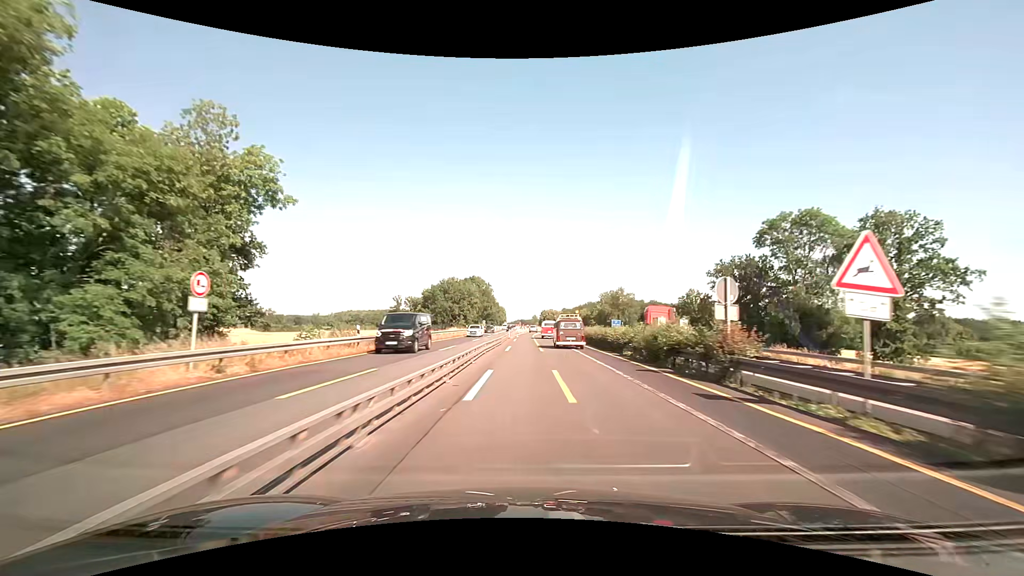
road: motorway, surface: asphalt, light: Day
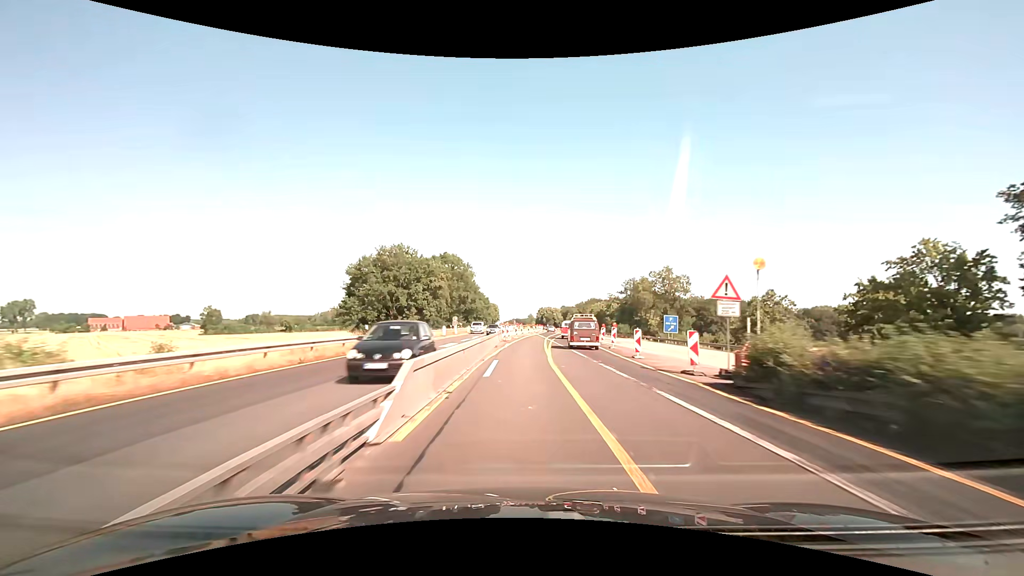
(+0.2, +49.5) m; +1°
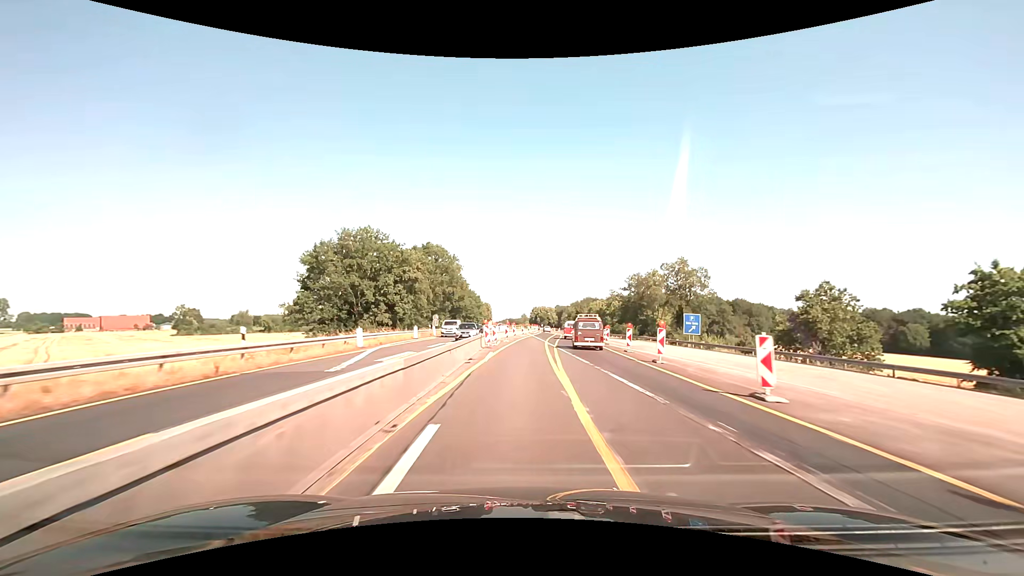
(+0.1, +12.5) m; +1°
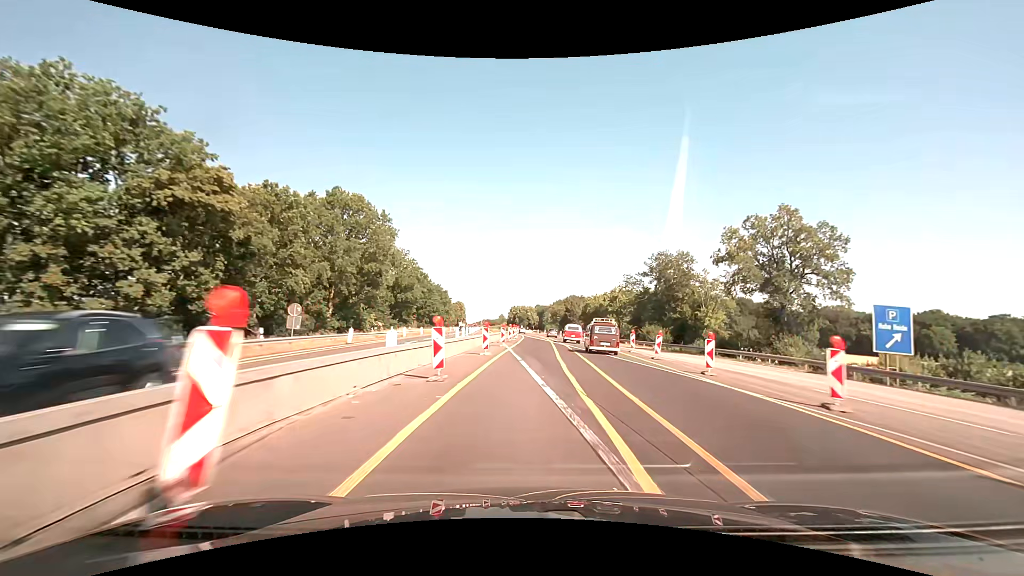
(+0.6, +38.0) m; +2°
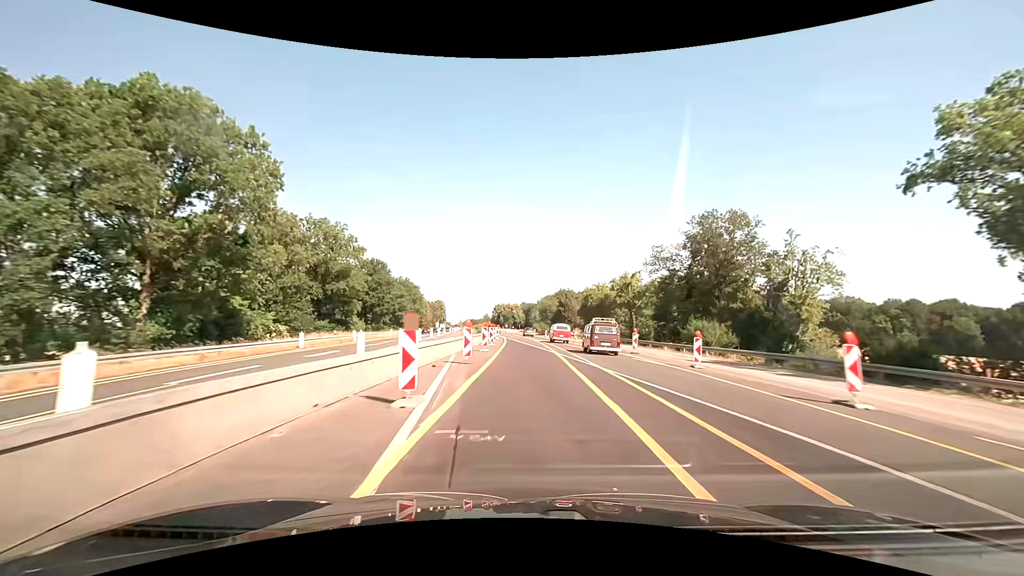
(+0.5, +26.0) m; +2°
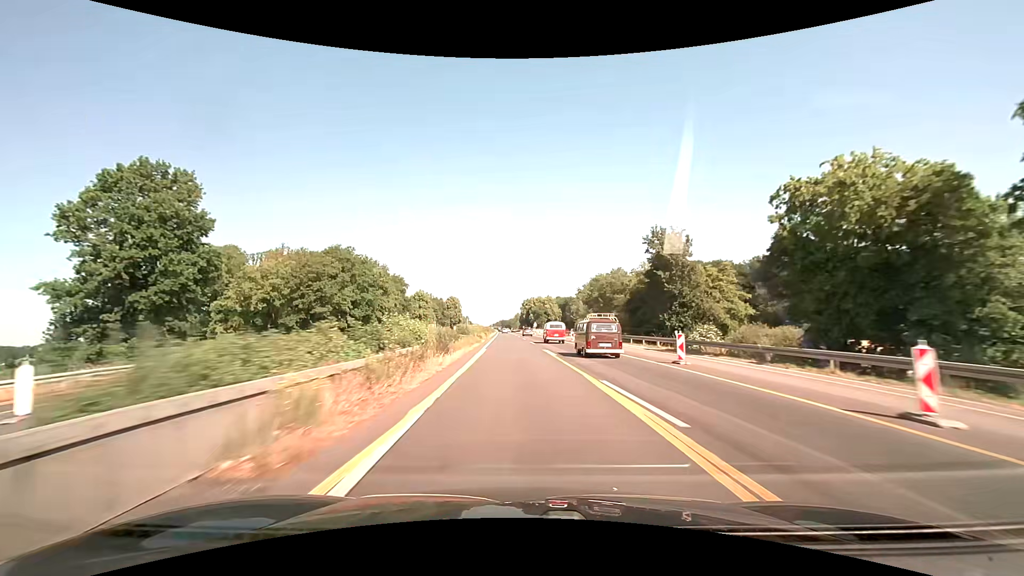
(-0.9, +67.6) m; -4°
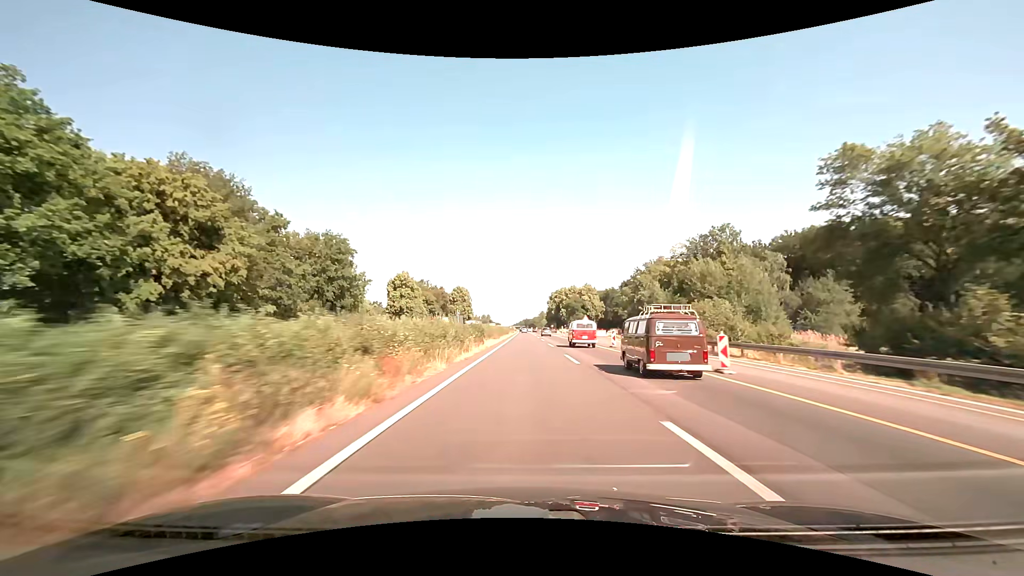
(-1.9, +60.3) m; -3°
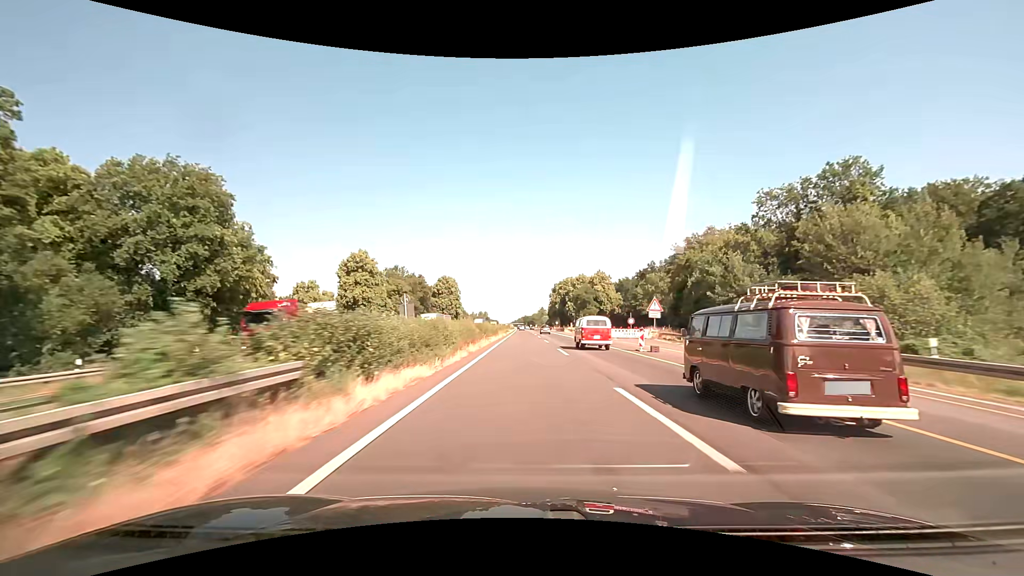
(+0.1, +32.4) m; 0°
(0, +10) (0, +20) (0, +30) (0, +40) (0, +50) (0, +60) (0, +70) (0, +80) (0, +90) (0, +100) m
